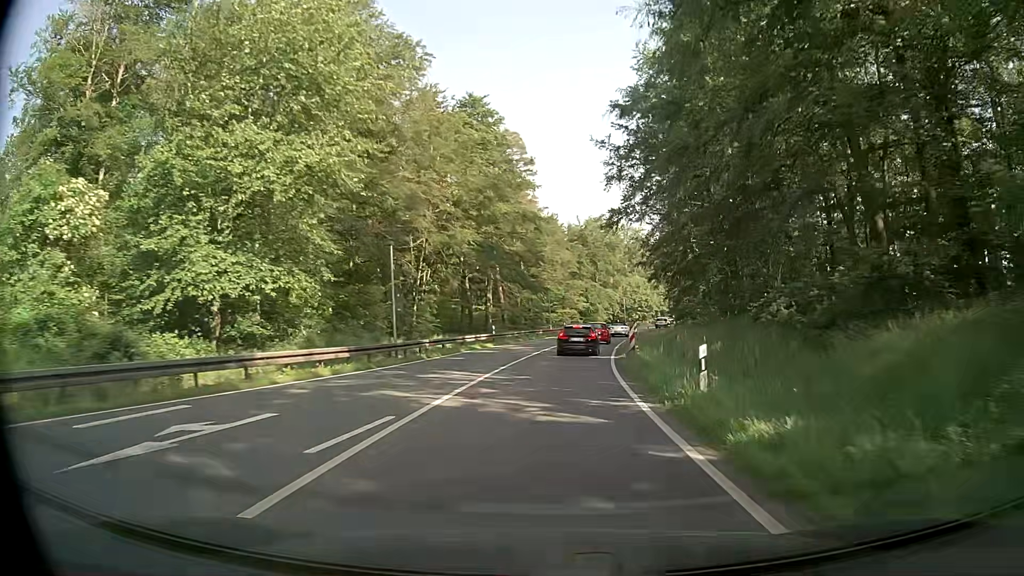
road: primary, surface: asphalt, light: Day
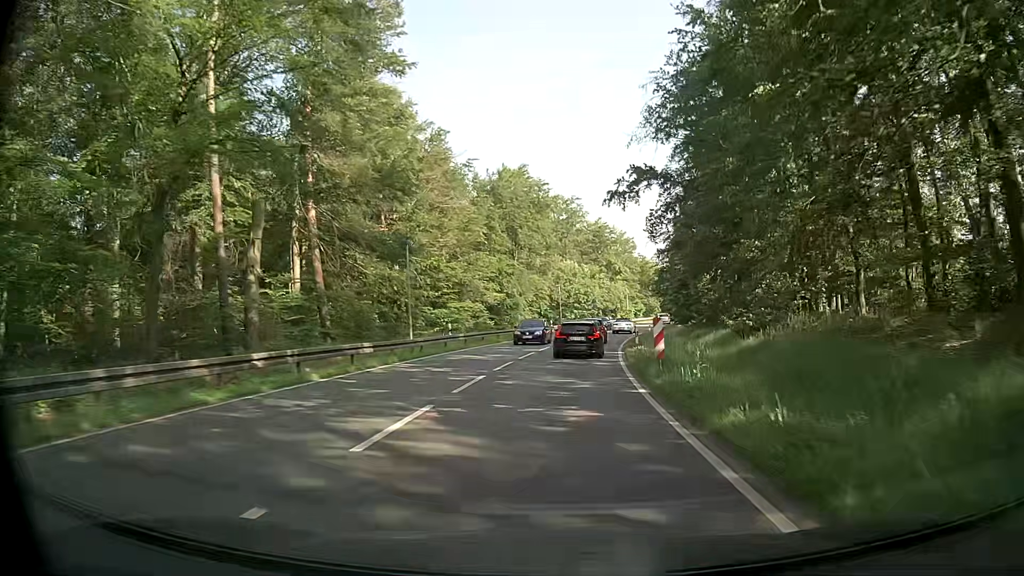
(+2.5, +39.8) m; +8°
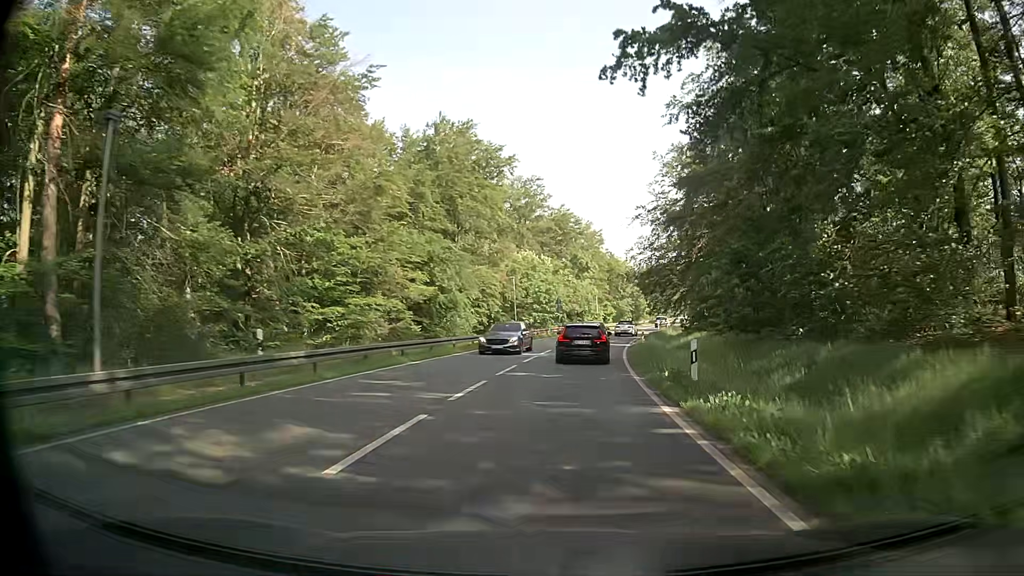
(+0.4, +18.8) m; +3°
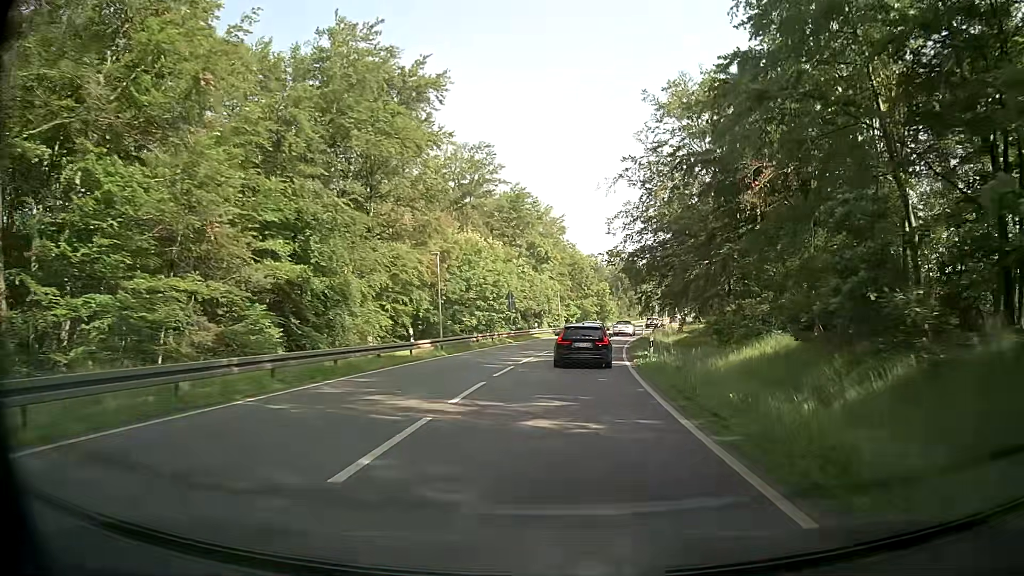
(+0.7, +18.2) m; +4°
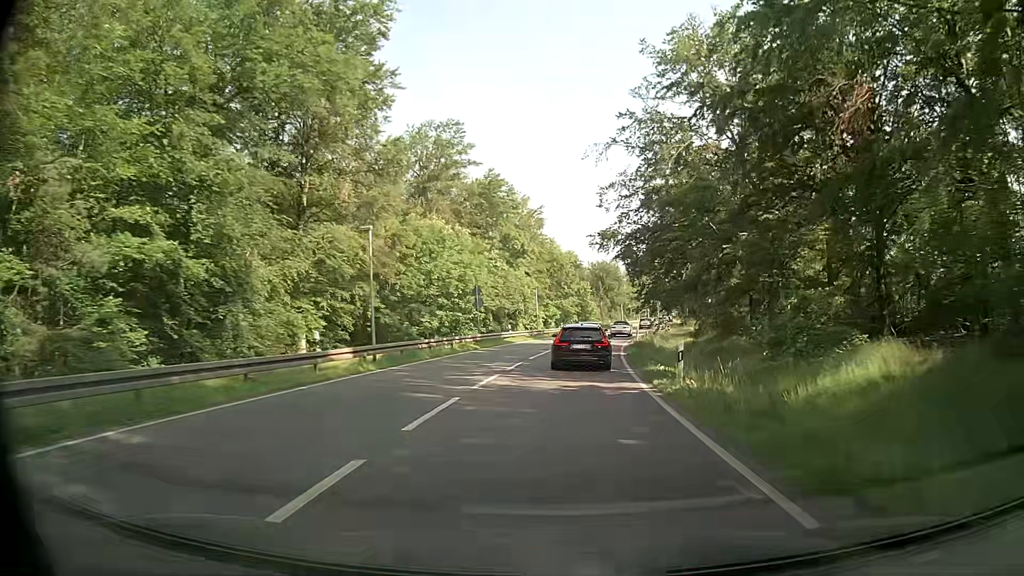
(+0.2, +9.0) m; +2°
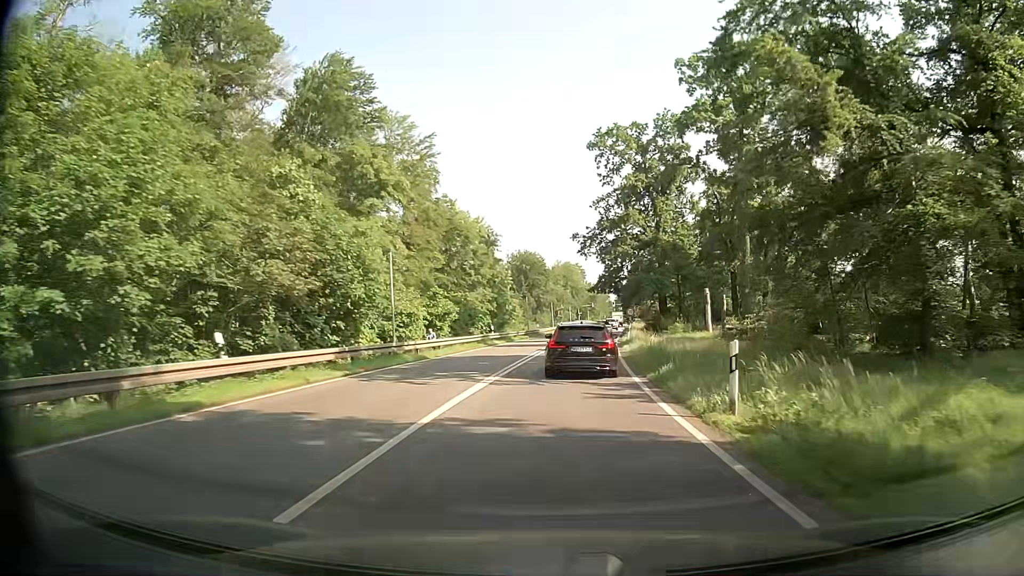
(+2.0, +36.1) m; +7°
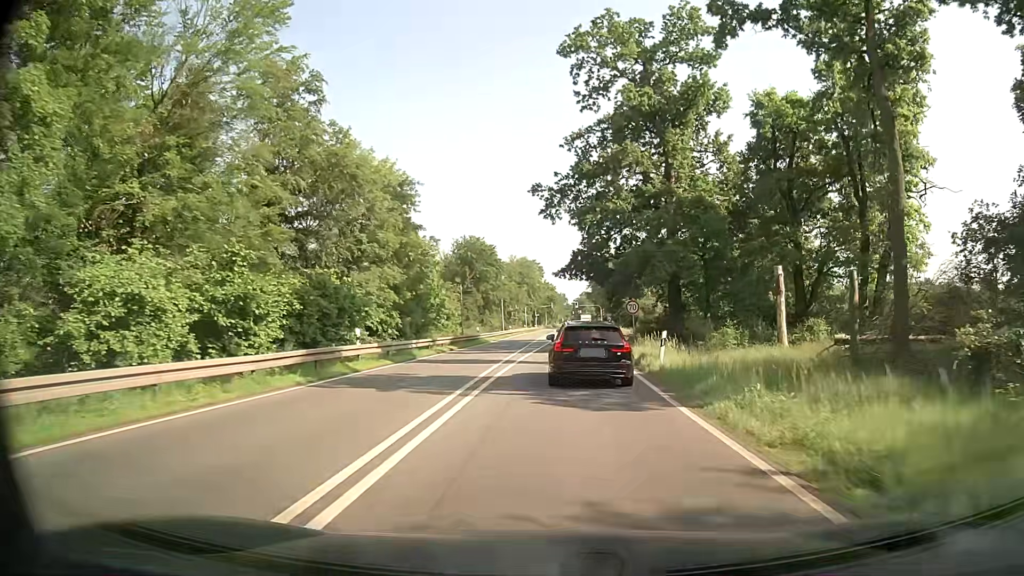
(+0.8, +26.2) m; +4°
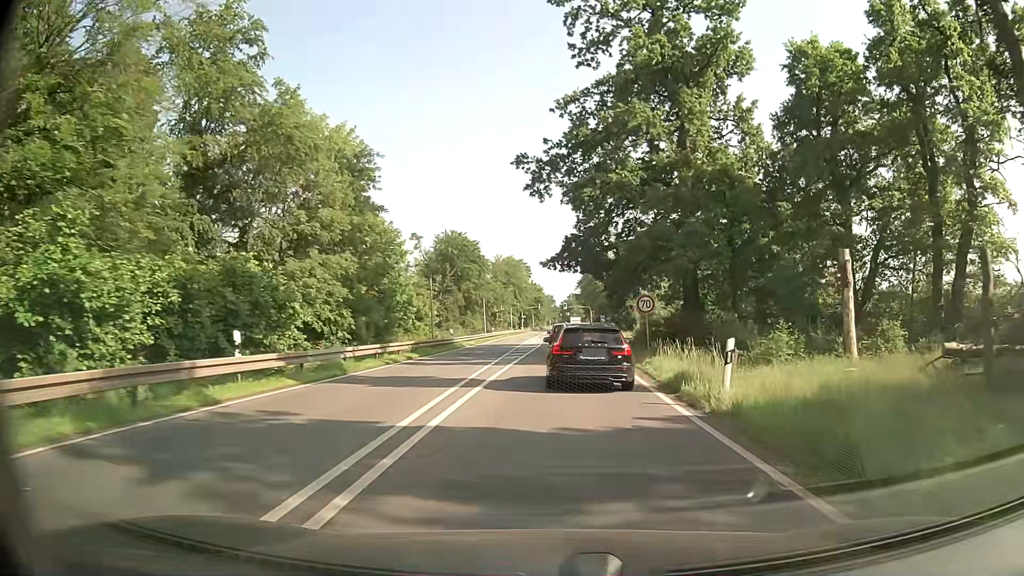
(+0.1, +8.4) m; +1°
(0, +10) (0, +20) (+1, +30) (+1, +40) (+1, +50) (+1, +60) (0, +70) (+1, +80) (+1, +90) (+1, +100) m
